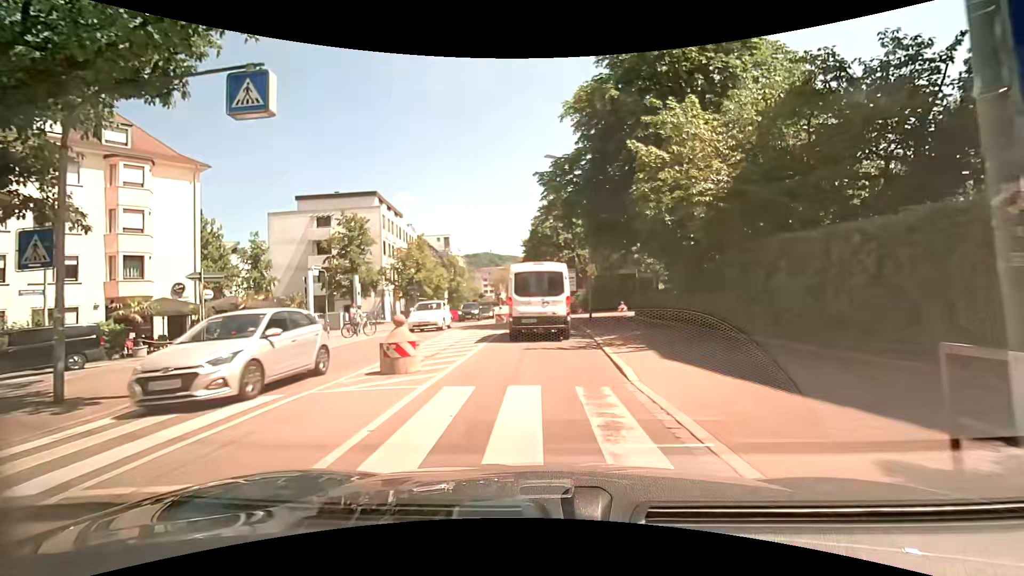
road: secondary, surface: asphalt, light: Day
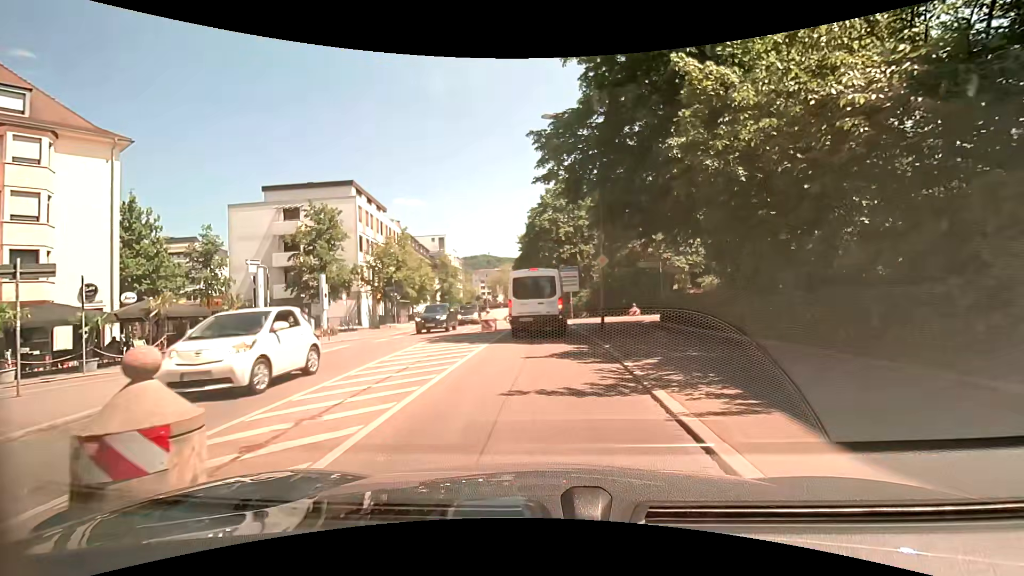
(-0.1, +6.2) m; 0°
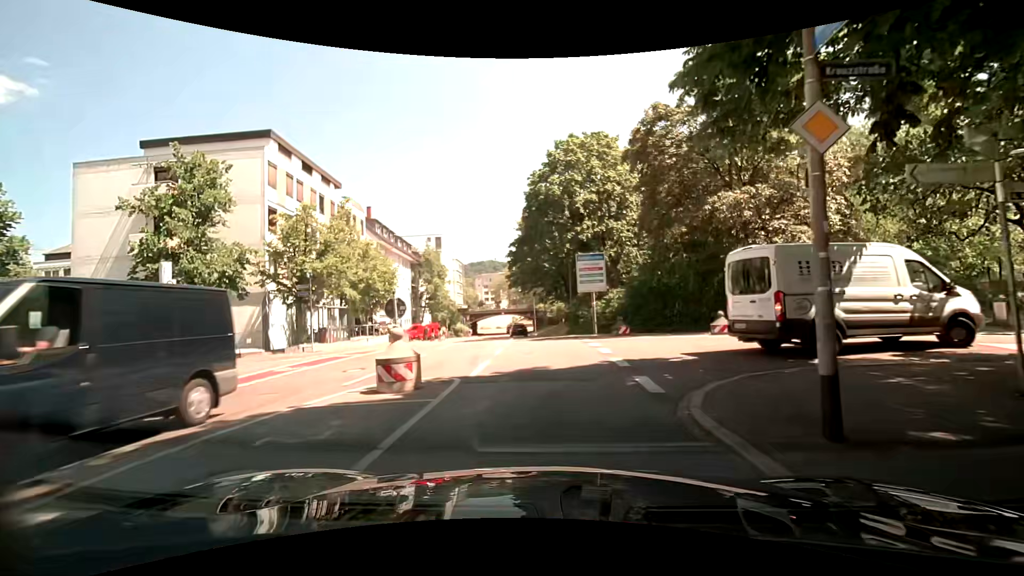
(-0.2, +16.8) m; -2°
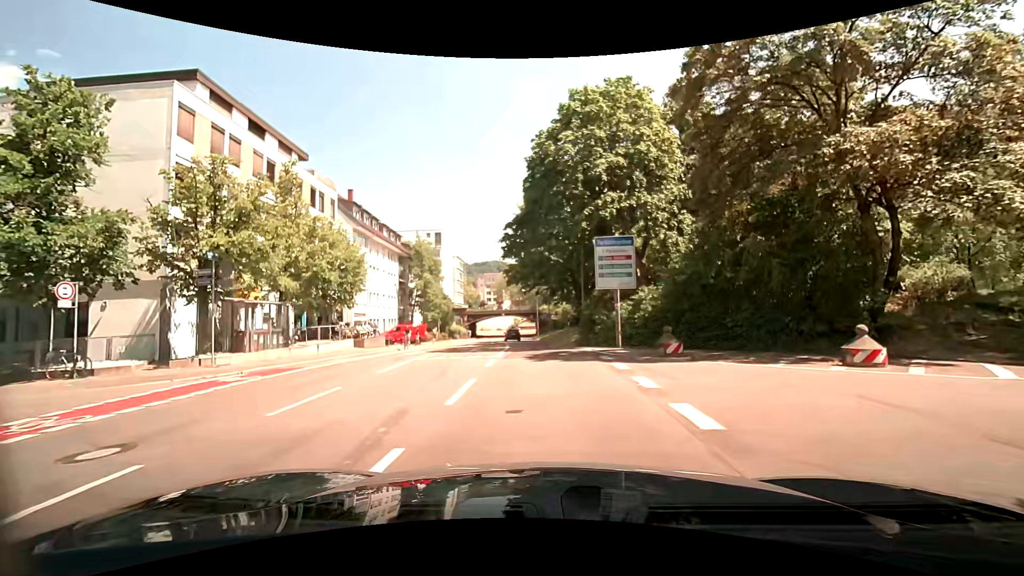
(0.0, +8.4) m; 0°
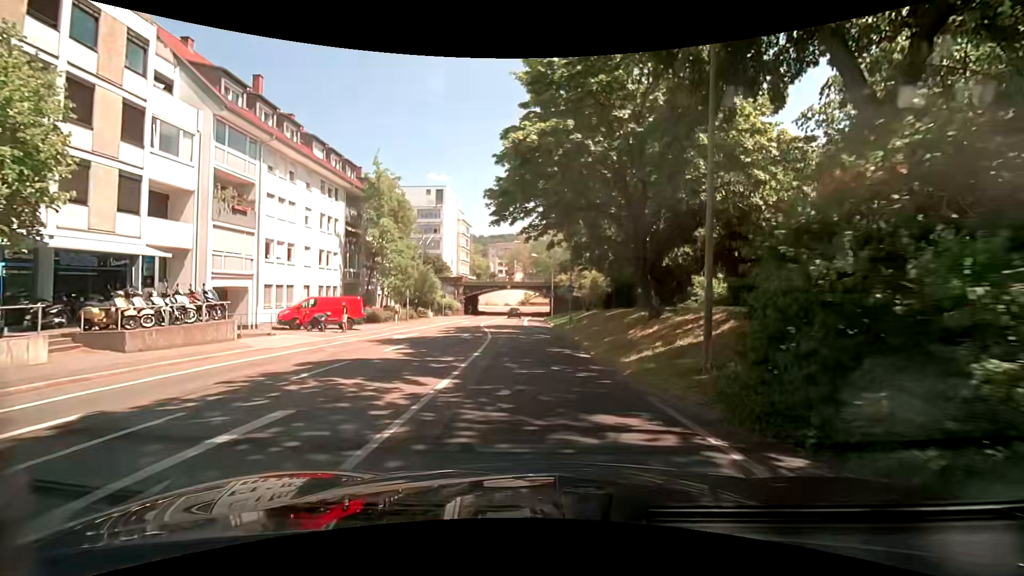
(-0.4, +21.7) m; -2°
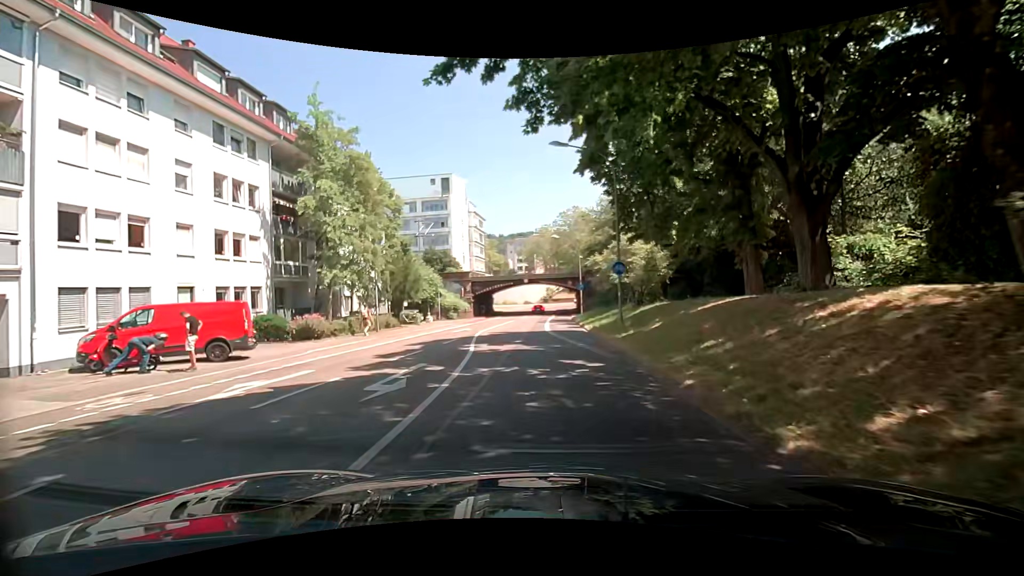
(-0.4, +14.5) m; -3°
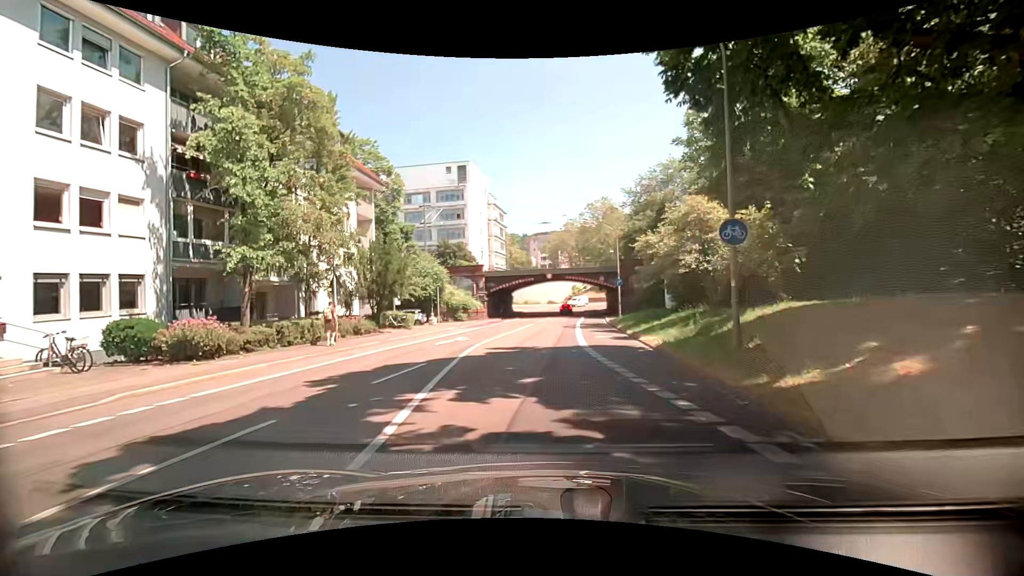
(-0.3, +10.3) m; -2°
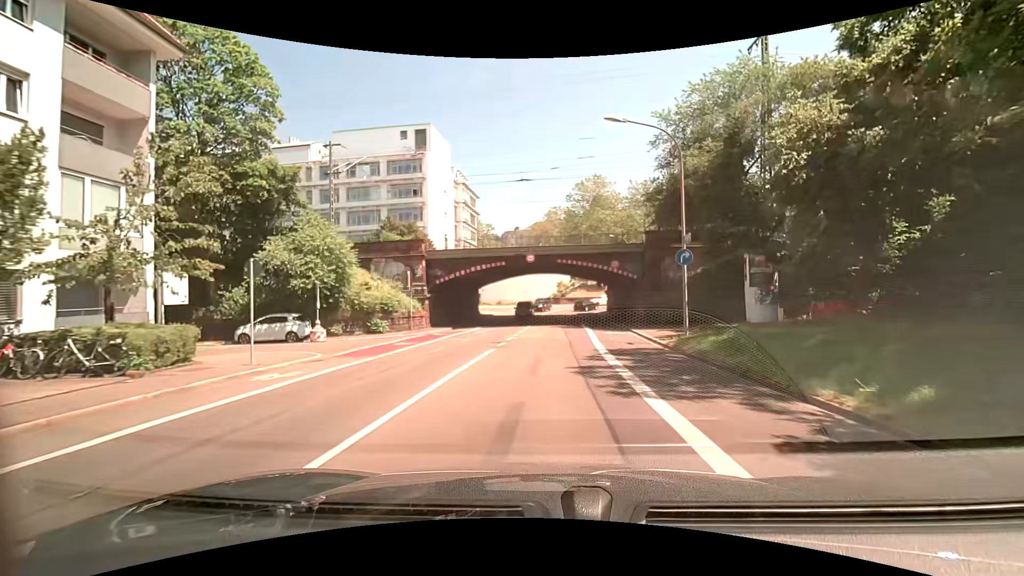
(-0.3, +22.0) m; +2°
(0, +10) (0, +20) (0, +30) (+1, +40) (0, +50) (0, +60) (+2, +69) (+10, +74) (+20, +75) (+30, +74) m
